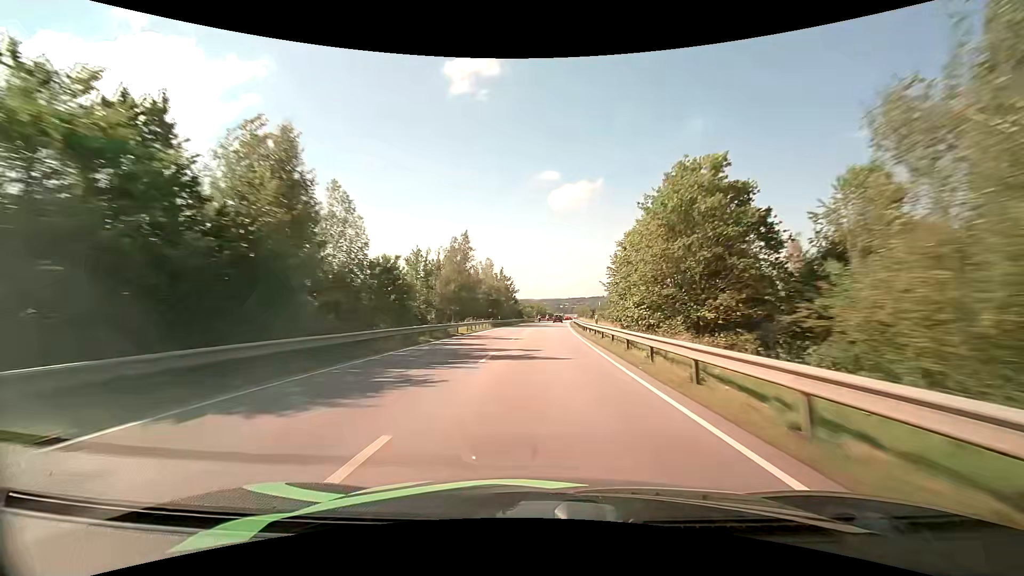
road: primary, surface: asphalt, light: Day
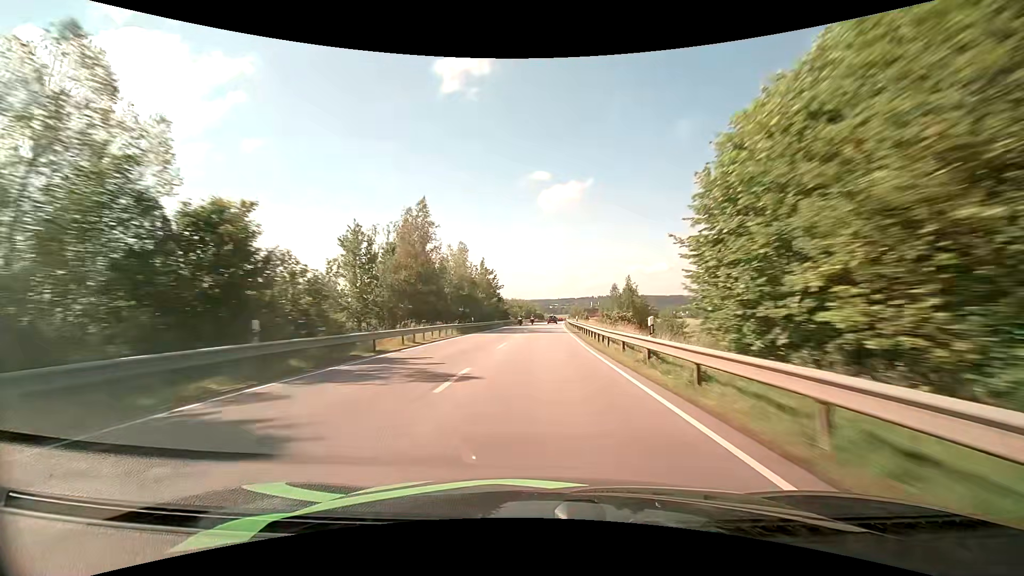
(+0.2, +16.6) m; +1°
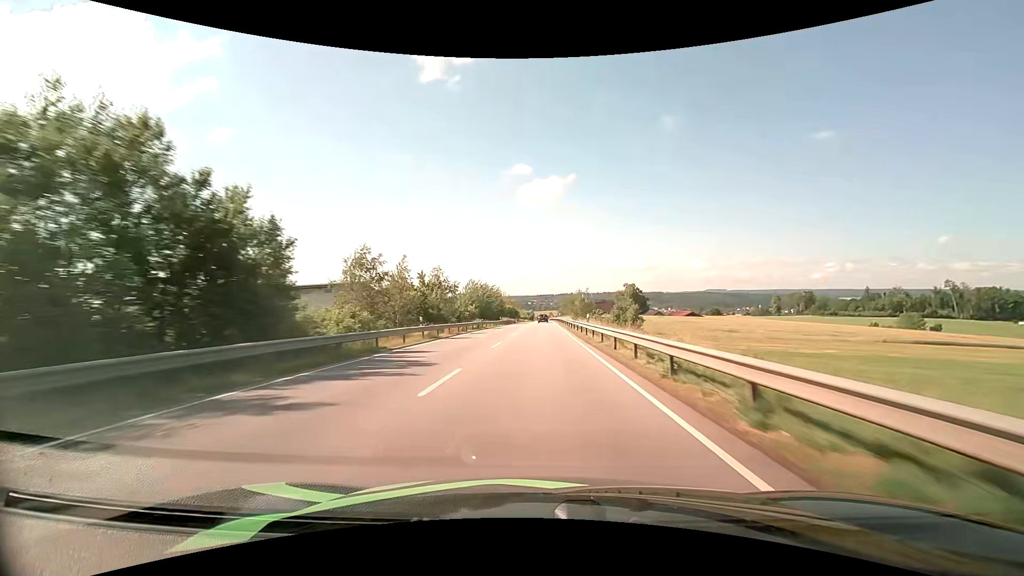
(+2.4, +83.0) m; +3°
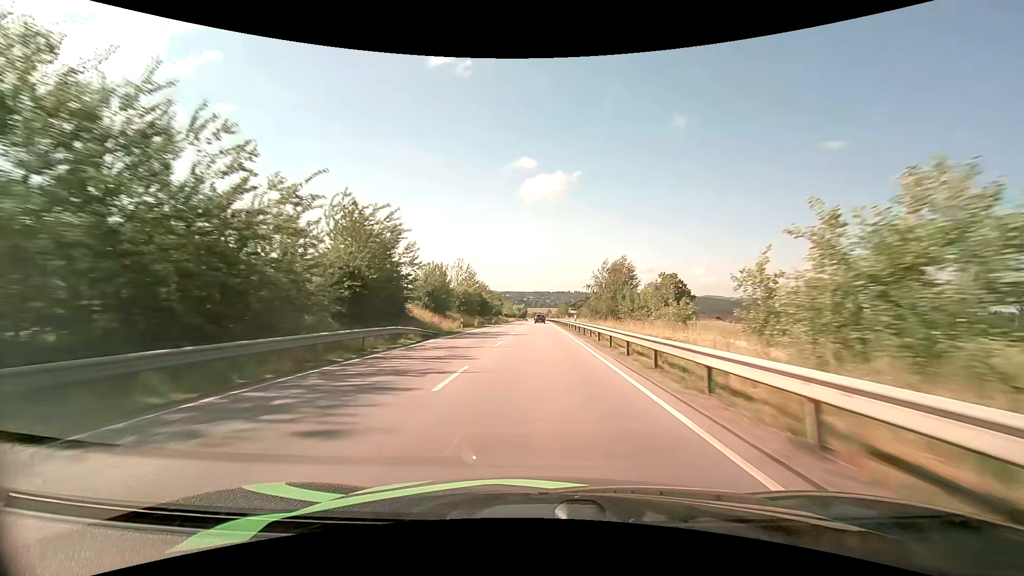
(+0.5, +82.1) m; 0°
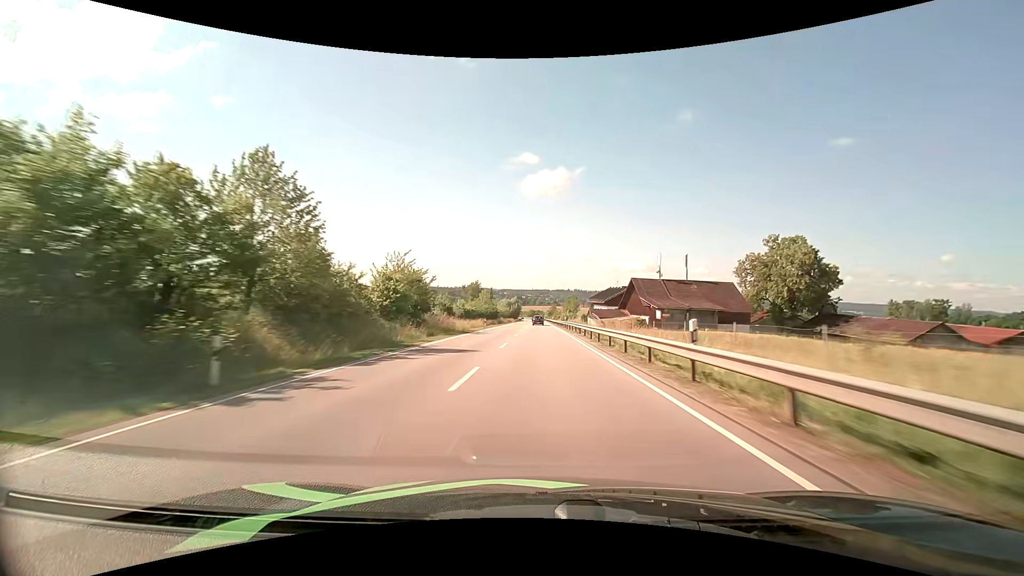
(-0.2, +82.6) m; 0°
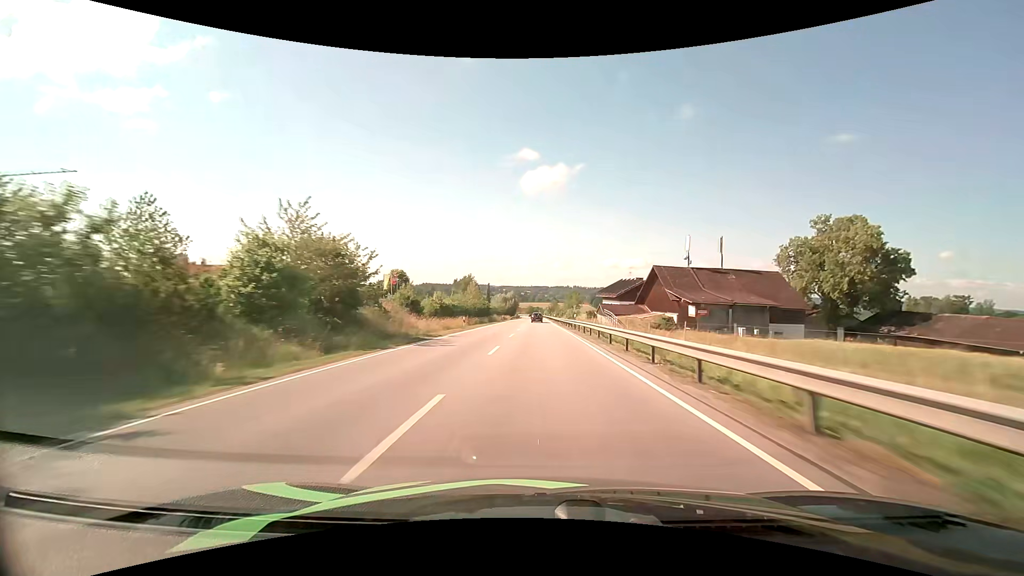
(0.0, +16.4) m; 0°
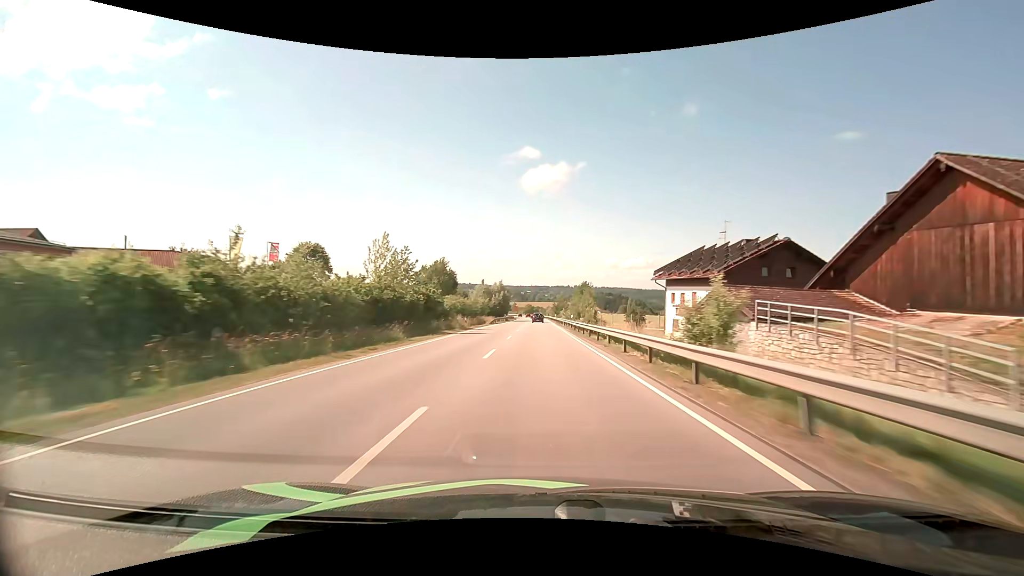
(+0.1, +48.0) m; 0°
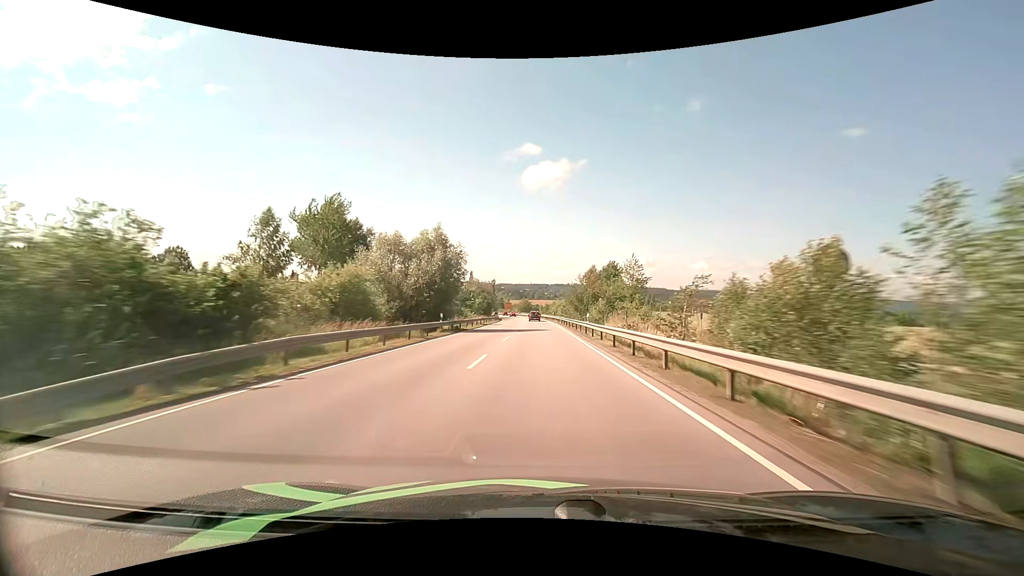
(0.0, +61.9) m; 0°
(0, +10) (0, +20) (0, +30) (0, +40) (0, +50) (0, +60) (0, +70) (-1, +80) (-1, +90) (-2, +100) m
